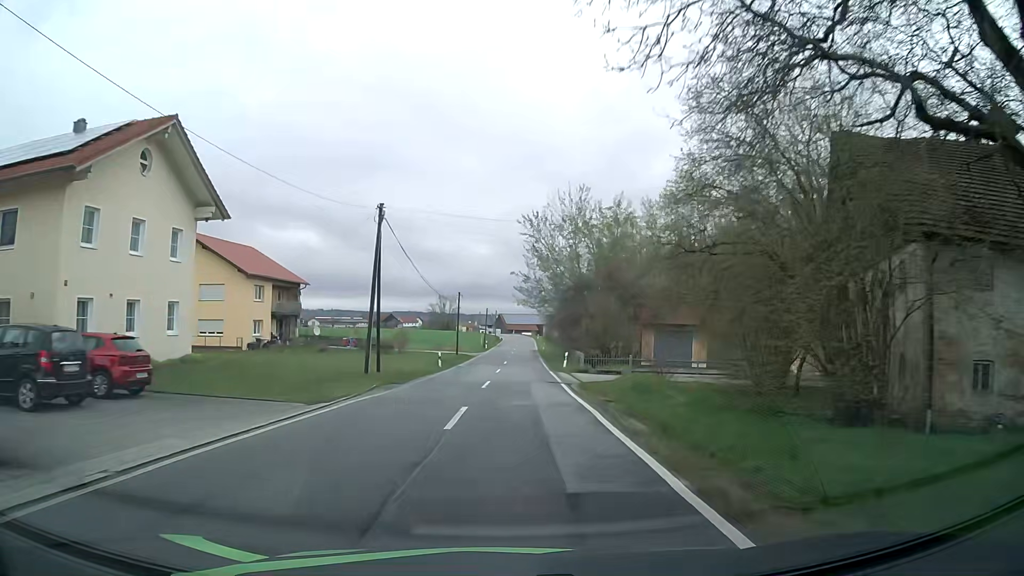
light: Day
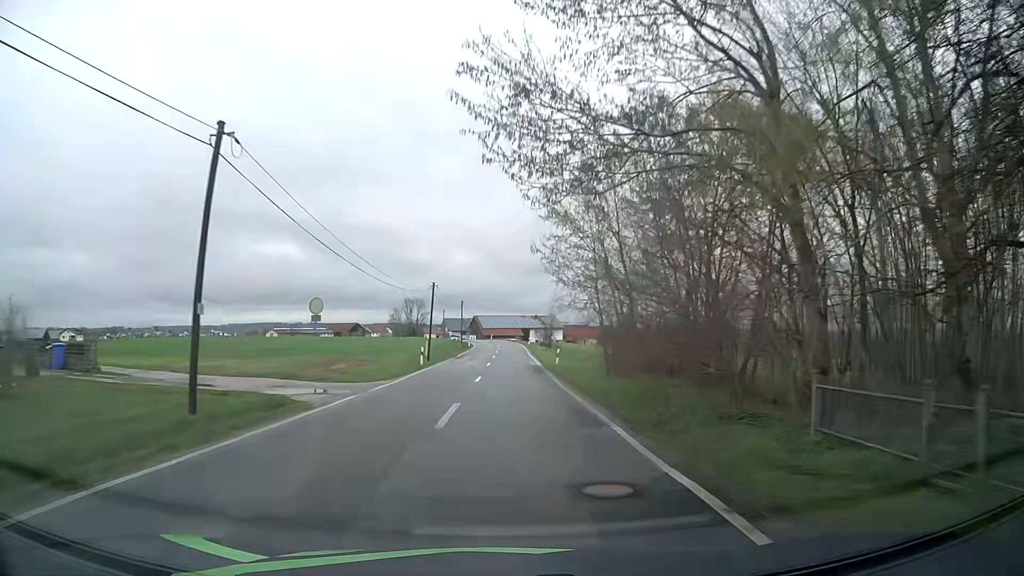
(+0.9, +48.7) m; +2°
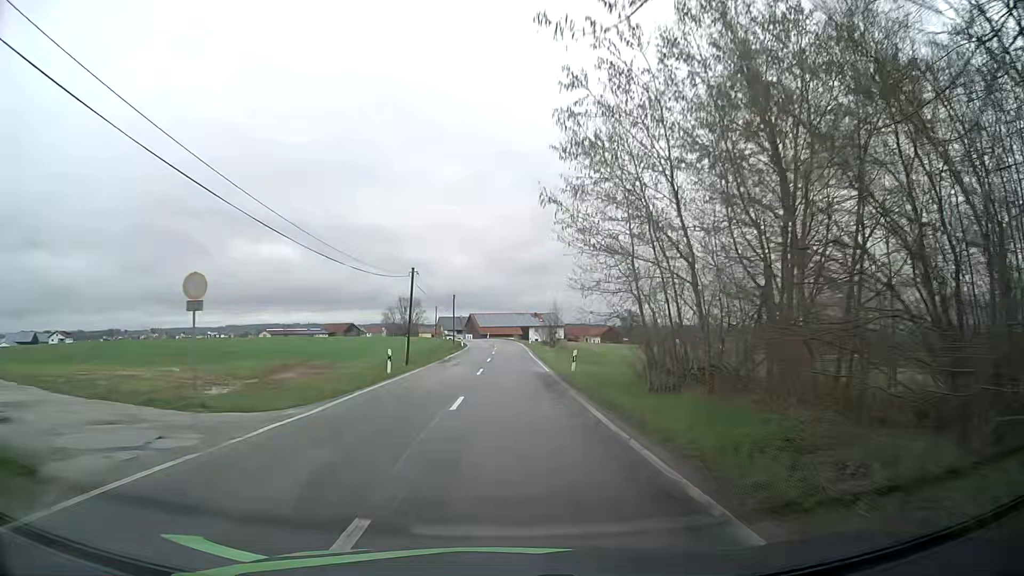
(0.0, +9.6) m; 0°
(0, +10) (0, +20) (0, +30) (0, +40) (0, +50) (0, +60) (0, +70) (0, +80) (-1, +90) (-3, +100) m
